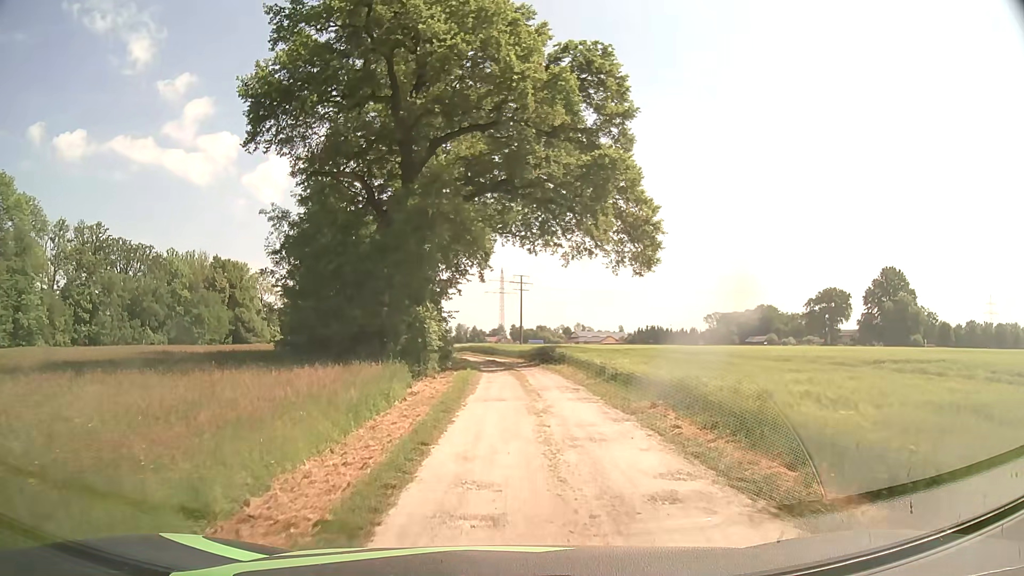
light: Day
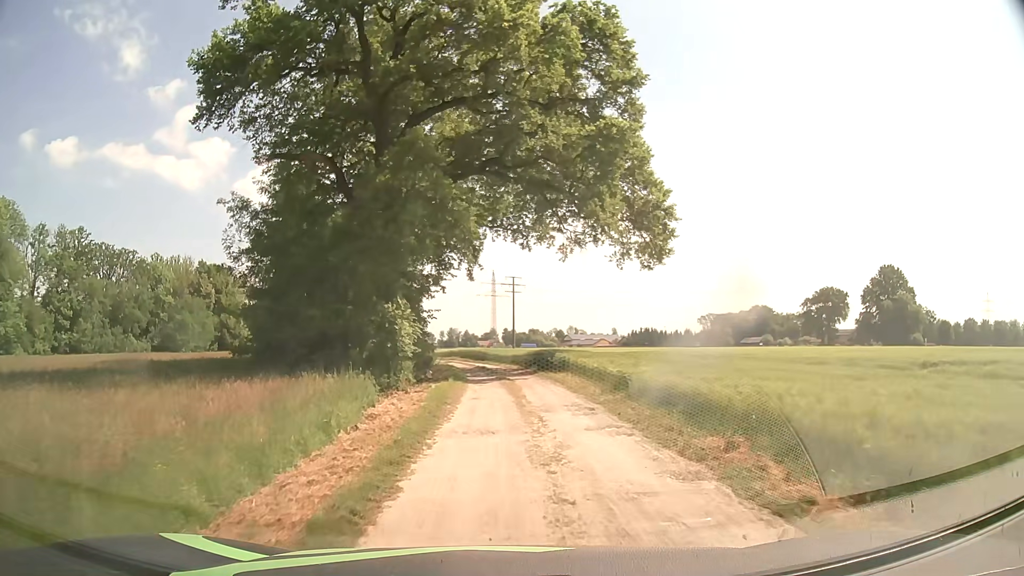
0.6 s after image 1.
(0.0, +4.9) m; +1°
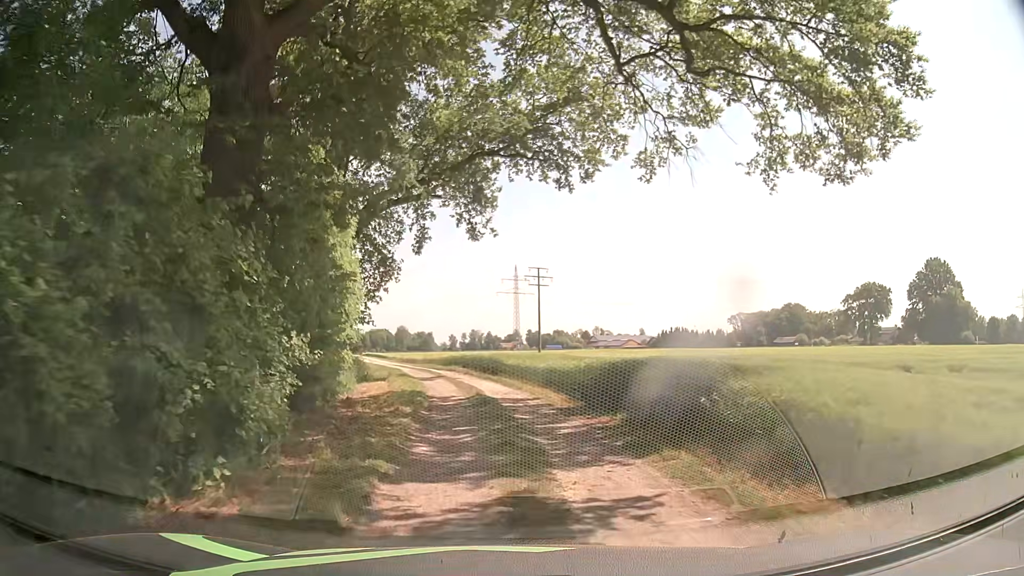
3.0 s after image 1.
(-0.5, +20.1) m; -4°
(0, +10) (-1, +20) (-2, +30) (-4, +40) (-7, +49) (-9, +59) (-11, +69) (-14, +79) (-16, +88) (-19, +98) m
